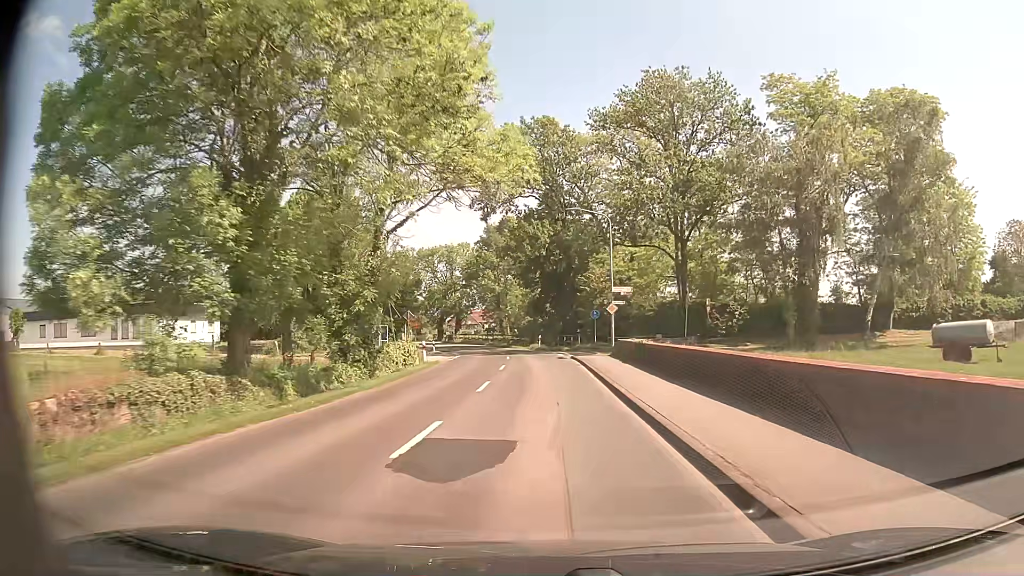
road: secondary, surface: asphalt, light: Day
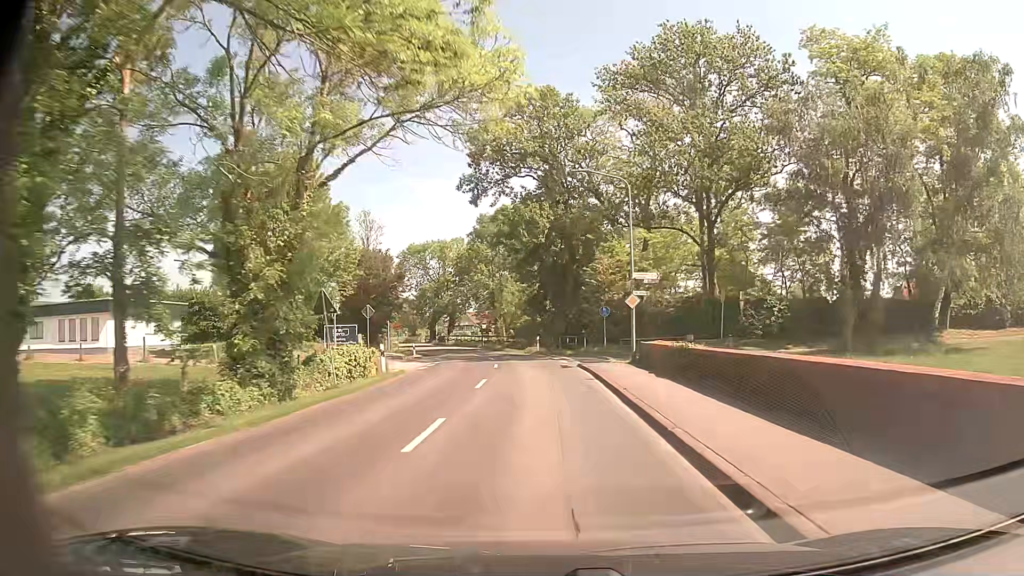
(0.0, +8.4) m; 0°
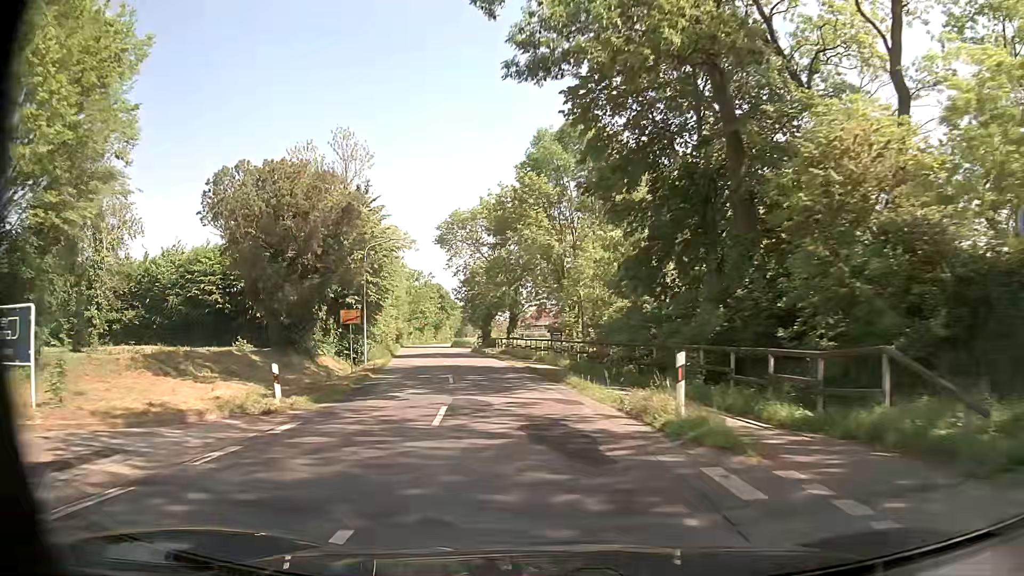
(-1.0, +33.6) m; -7°
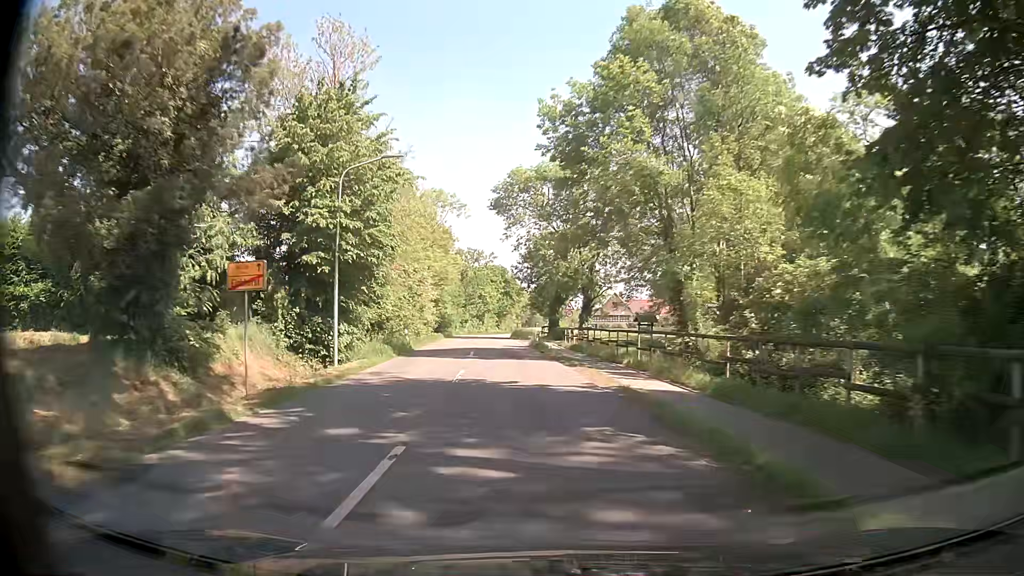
(-0.9, +16.9) m; -6°
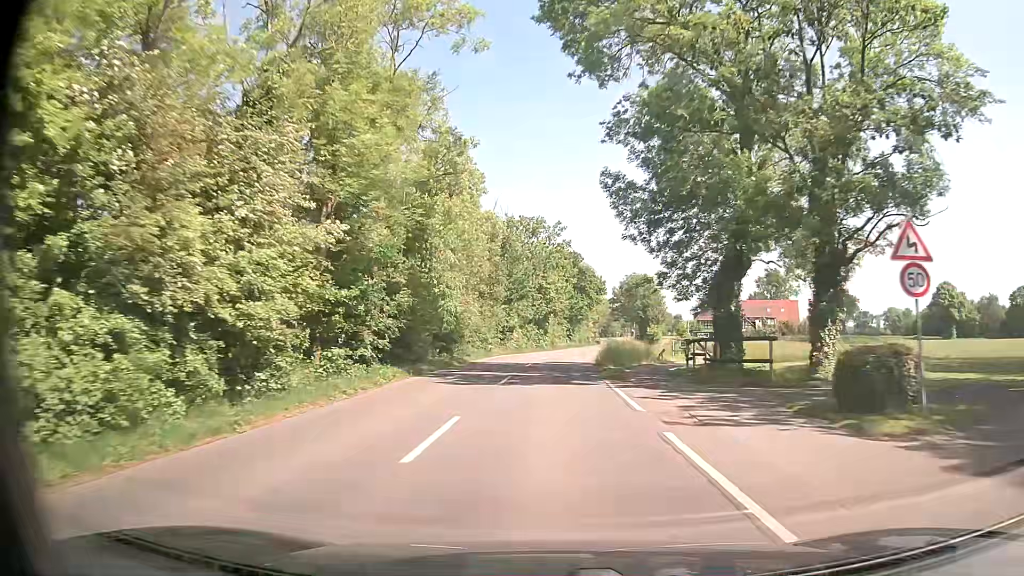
(-2.8, +44.4) m; -6°
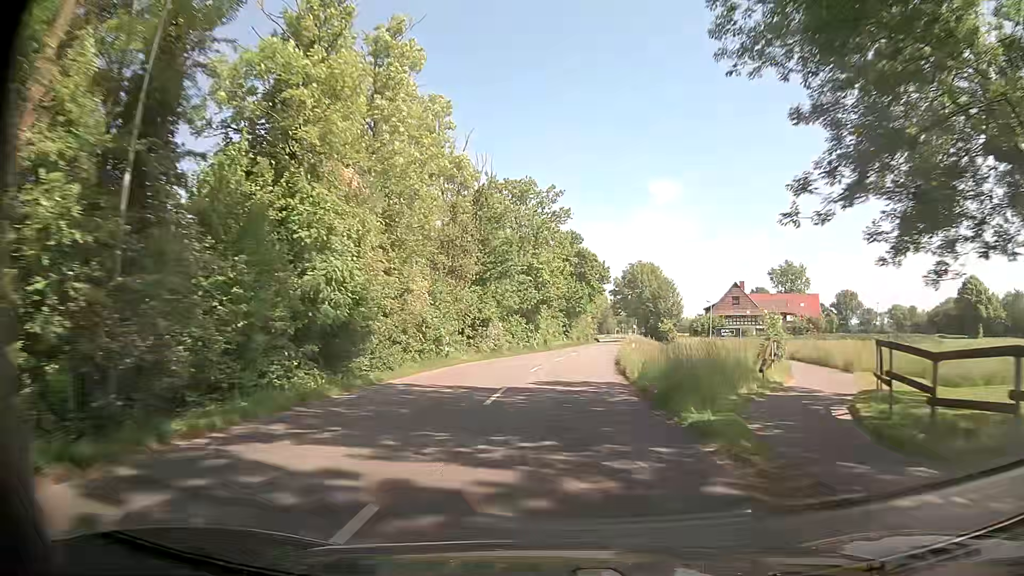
(0.0, +17.6) m; 0°
(0, +10) (+1, +20) (+1, +30) (+2, +40) (+4, +50) (+5, +60) (+6, +70) (+8, +80) (+9, +89) (+11, +99) m
